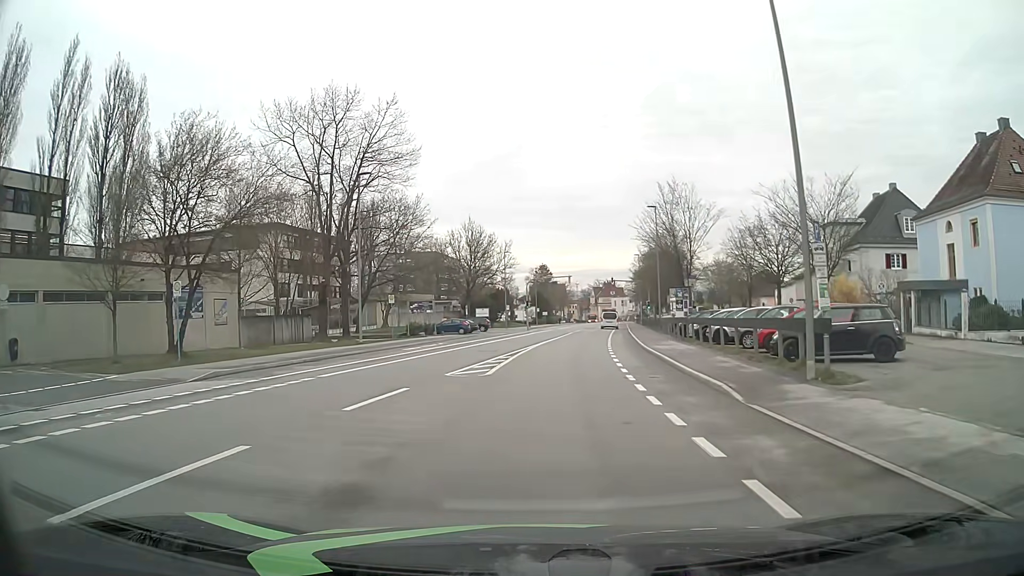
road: tertiary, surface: asphalt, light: Day
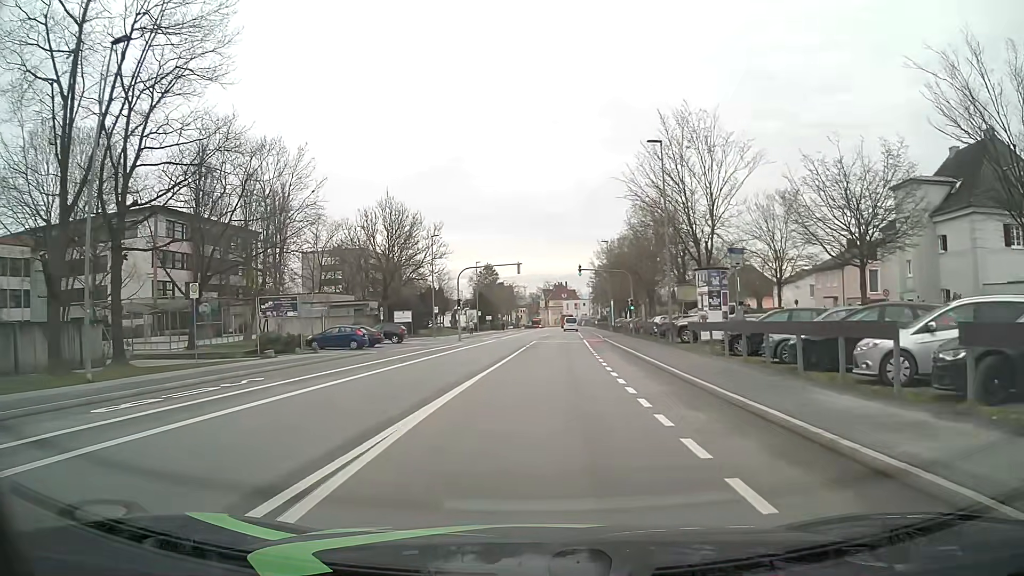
(+0.9, +22.3) m; +4°
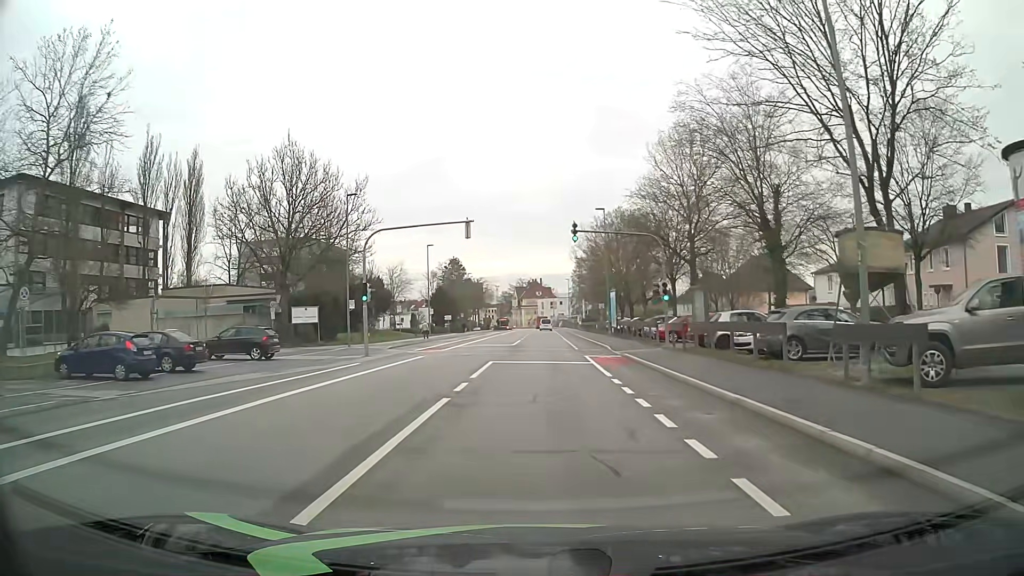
(+0.6, +22.6) m; +2°
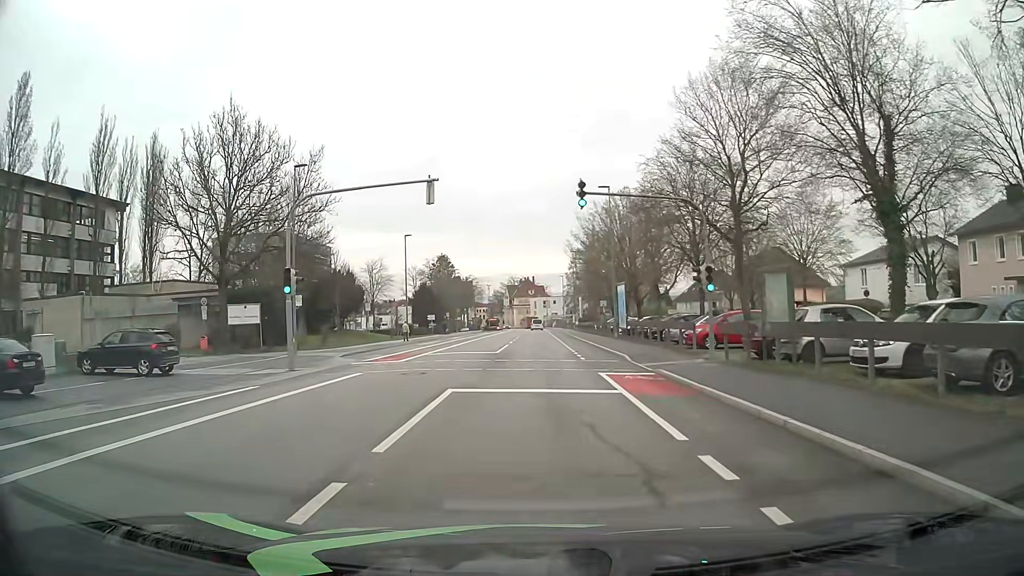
(+0.1, +9.0) m; 0°
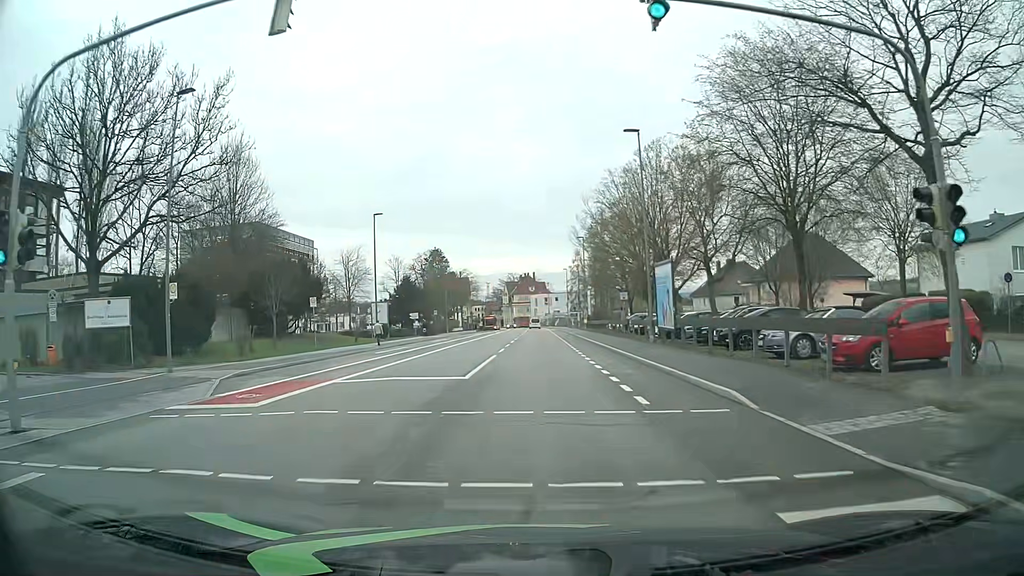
(+0.1, +13.4) m; 0°
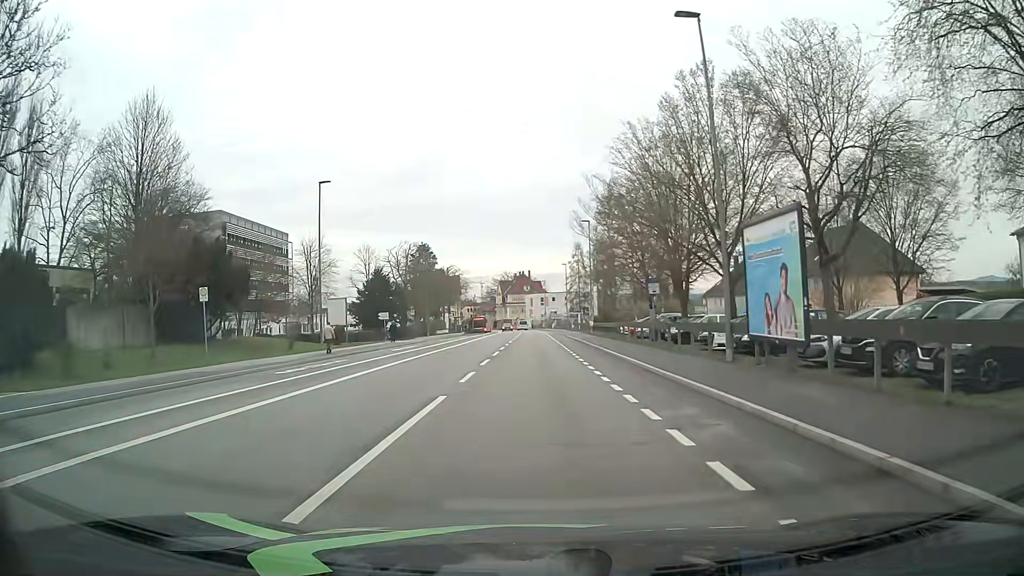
(0.0, +13.4) m; 0°
(0, +10) (0, +20) (0, +30) (0, +40) (0, +50) (0, +60) (0, +70) (0, +80) (0, +90) (0, +100) m
